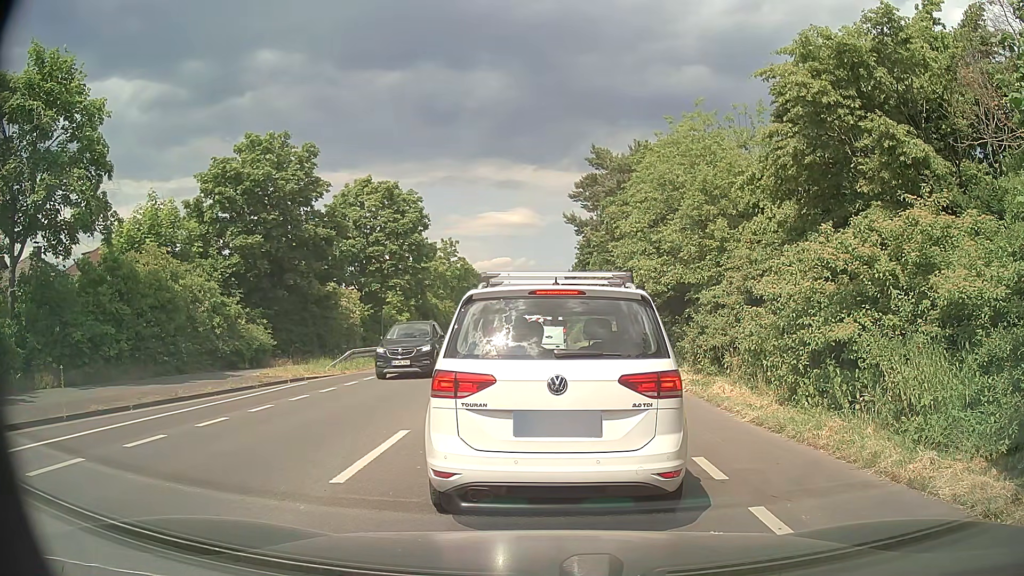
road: secondary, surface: asphalt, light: Day
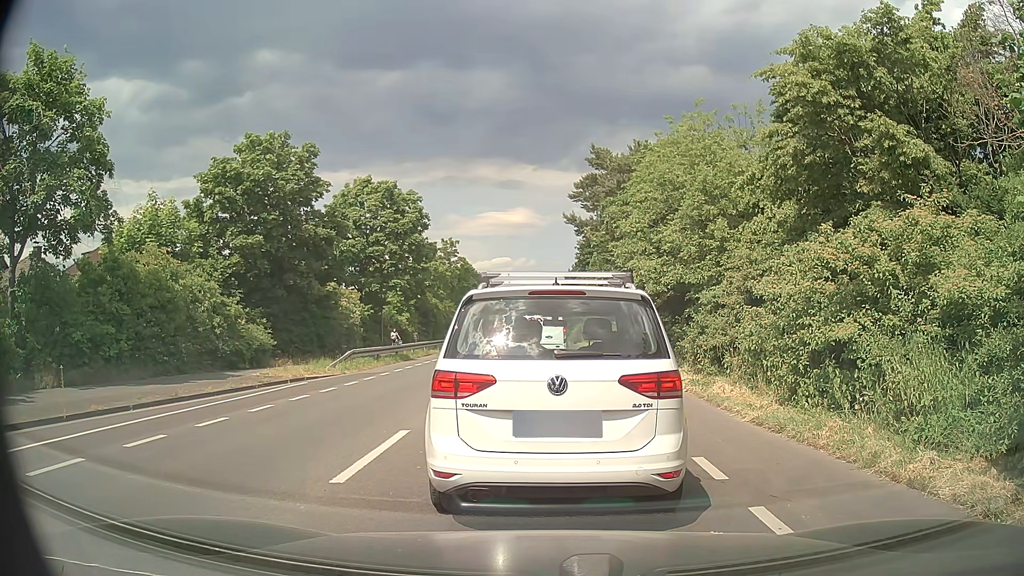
(0.0, 0.0) m; 0°
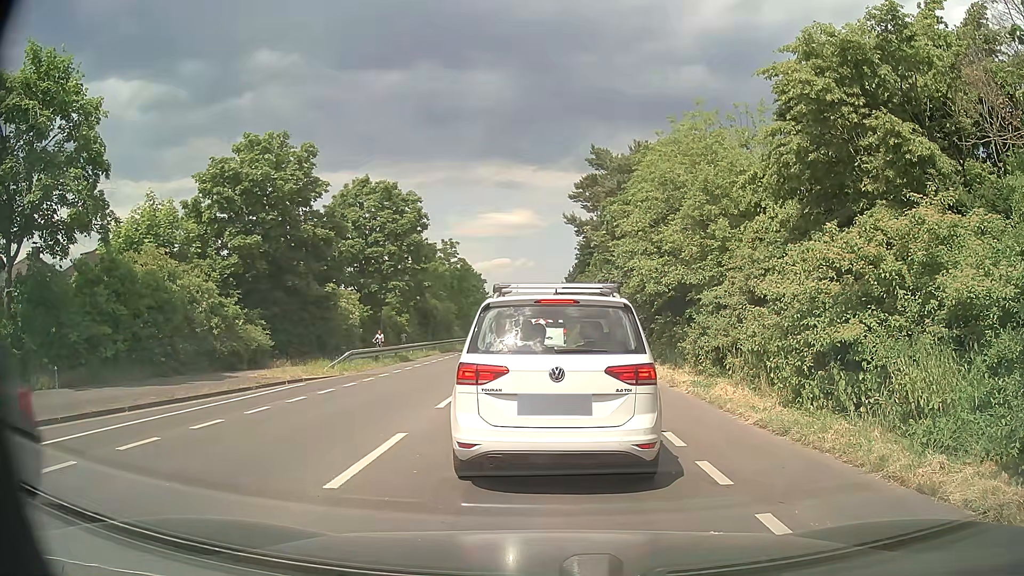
(0.0, +0.1) m; 0°
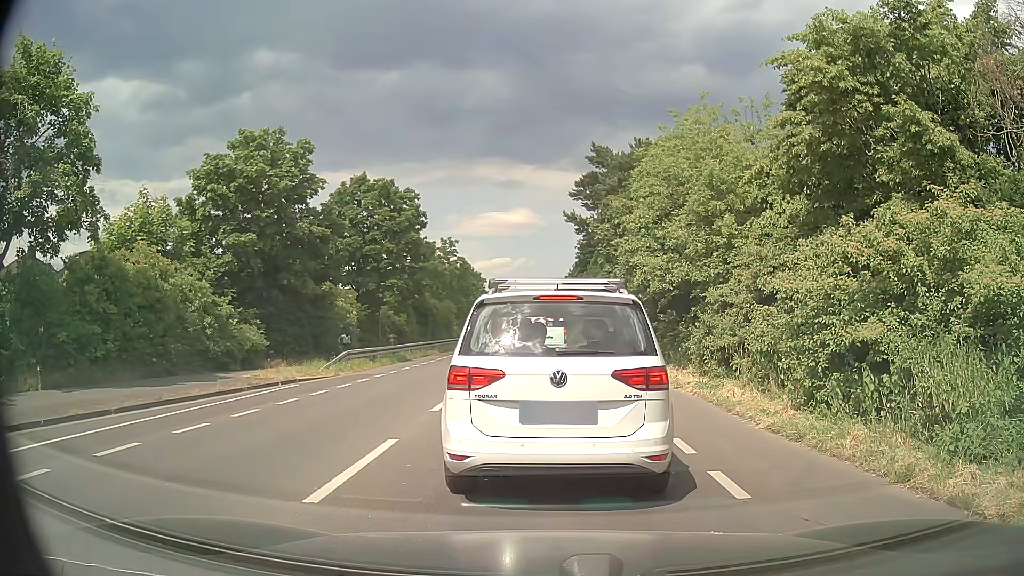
(0.0, +0.6) m; 0°
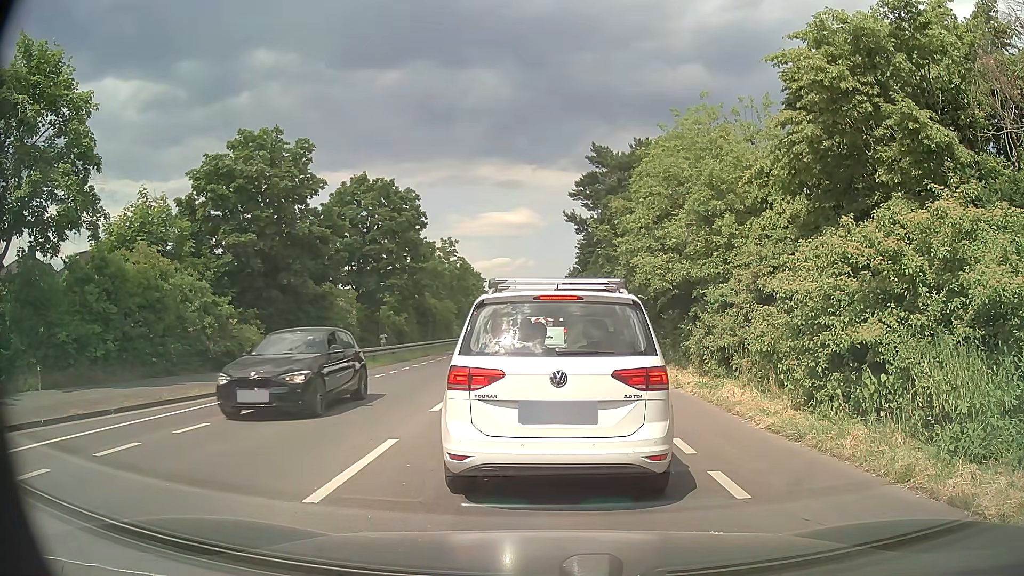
(0.0, 0.0) m; 0°
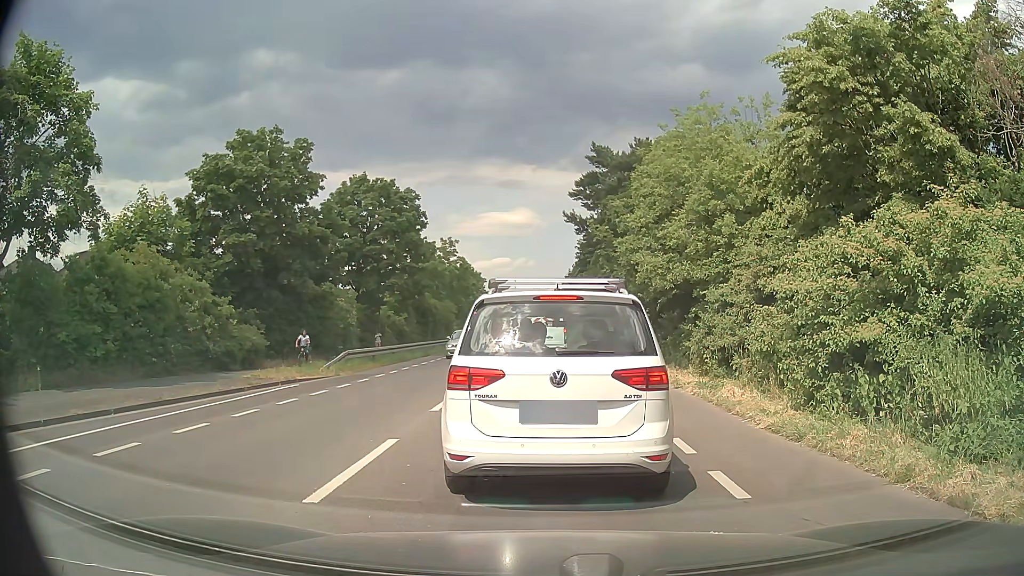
(0.0, 0.0) m; 0°
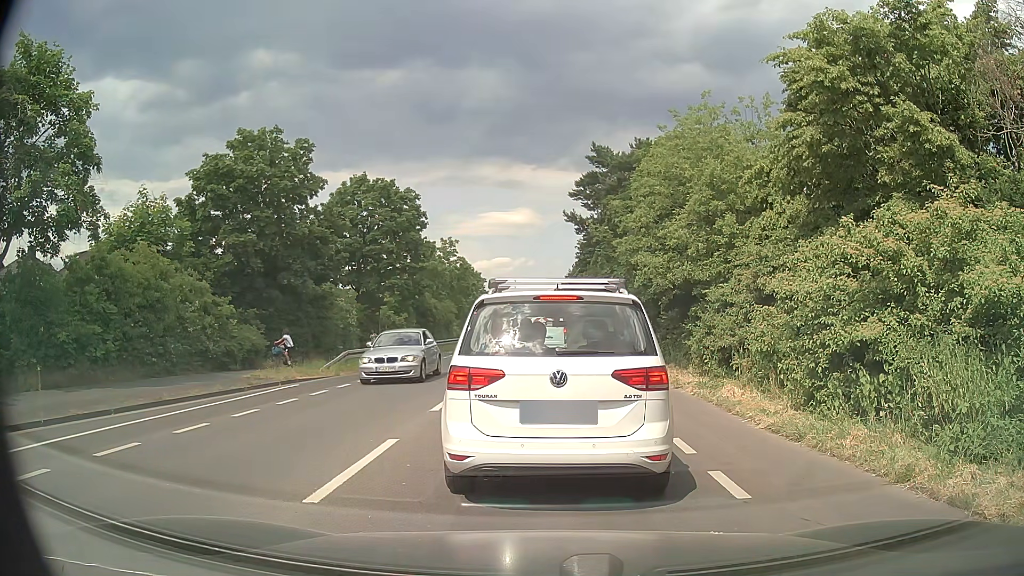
(0.0, 0.0) m; 0°
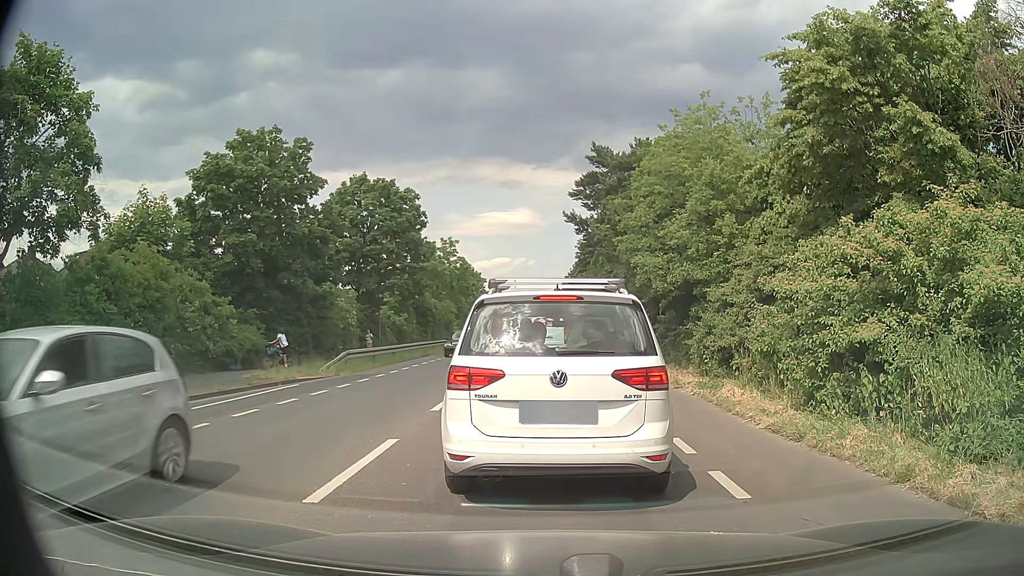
(0.0, 0.0) m; 0°
